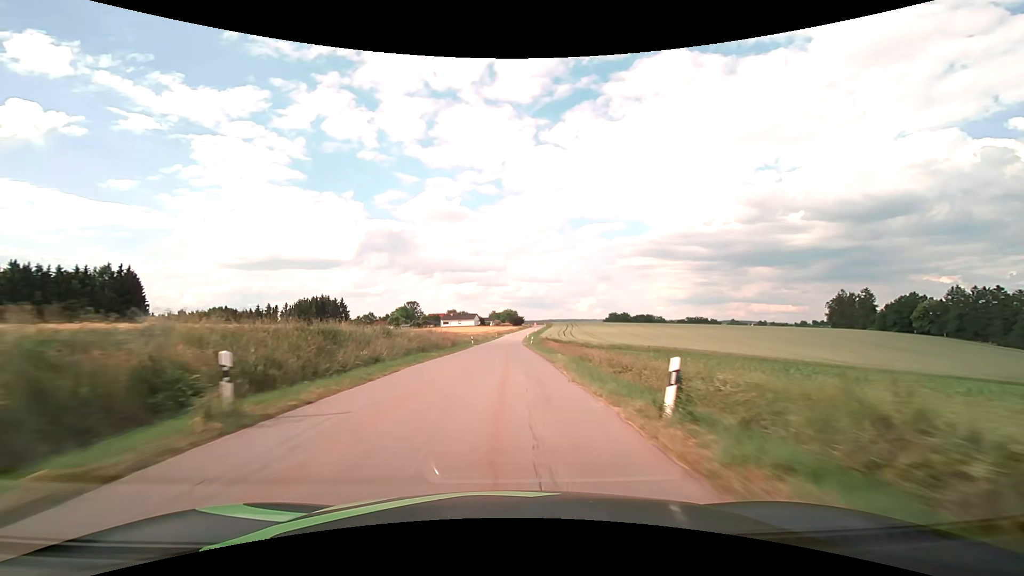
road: tertiary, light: Day
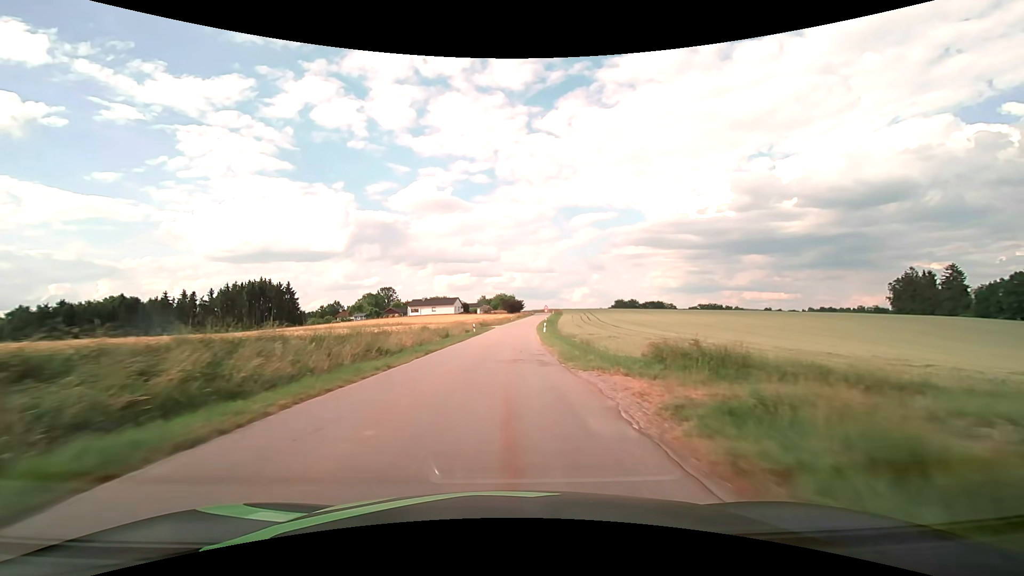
(+0.1, +59.1) m; +1°
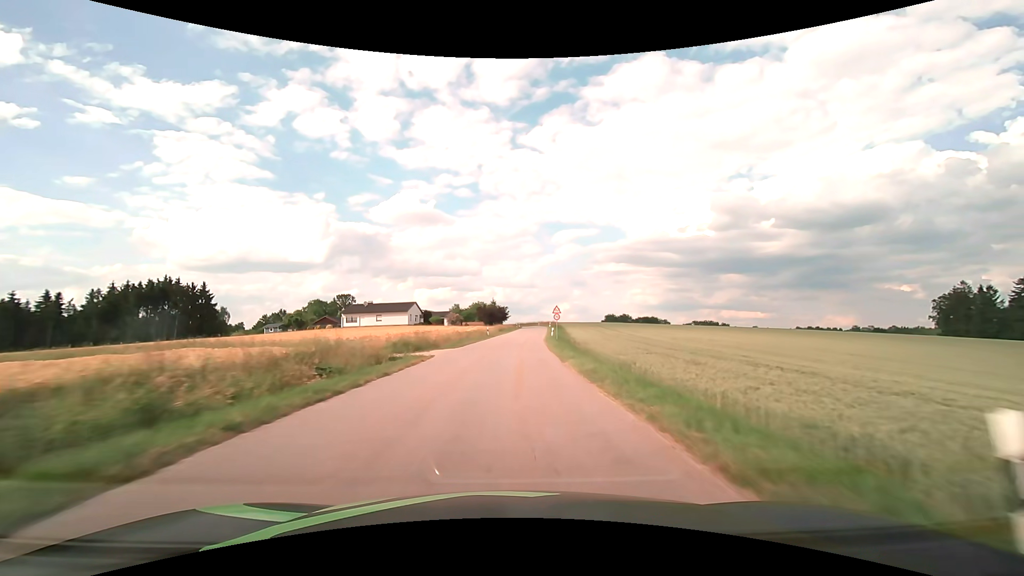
(+0.7, +44.7) m; +2°
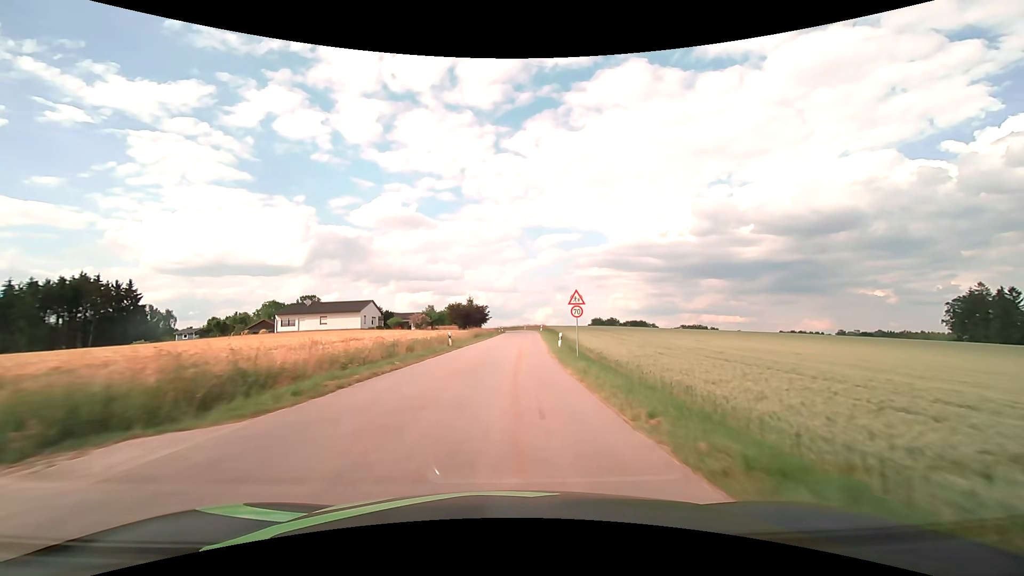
(+0.4, +21.8) m; +2°
(0, +10) (0, +20) (+1, +30) (+1, +40) (+1, +50) (+2, +60) (+3, +70) (+3, +80) (+4, +90) (+4, +100) m
